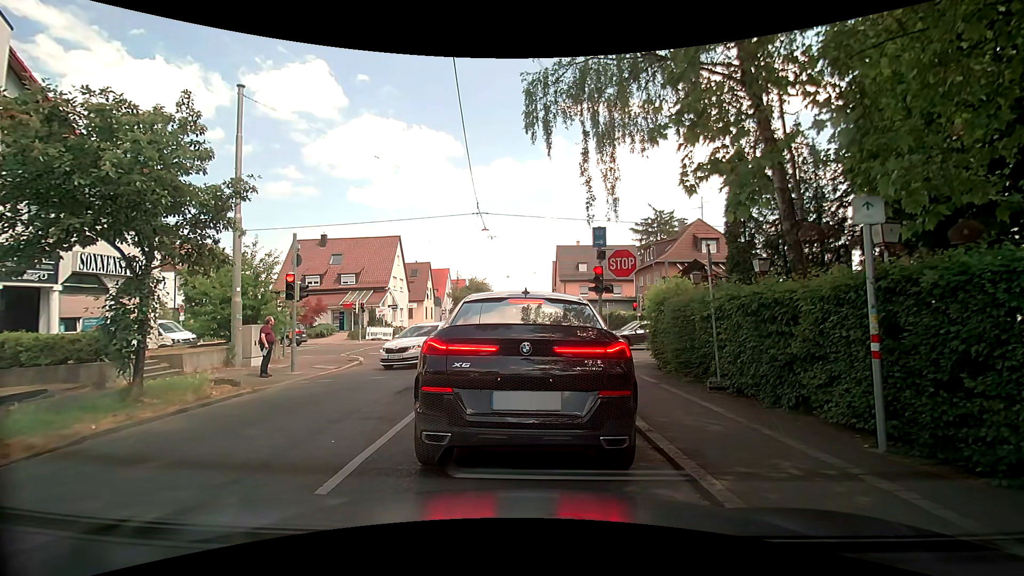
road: tertiary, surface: asphalt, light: Day
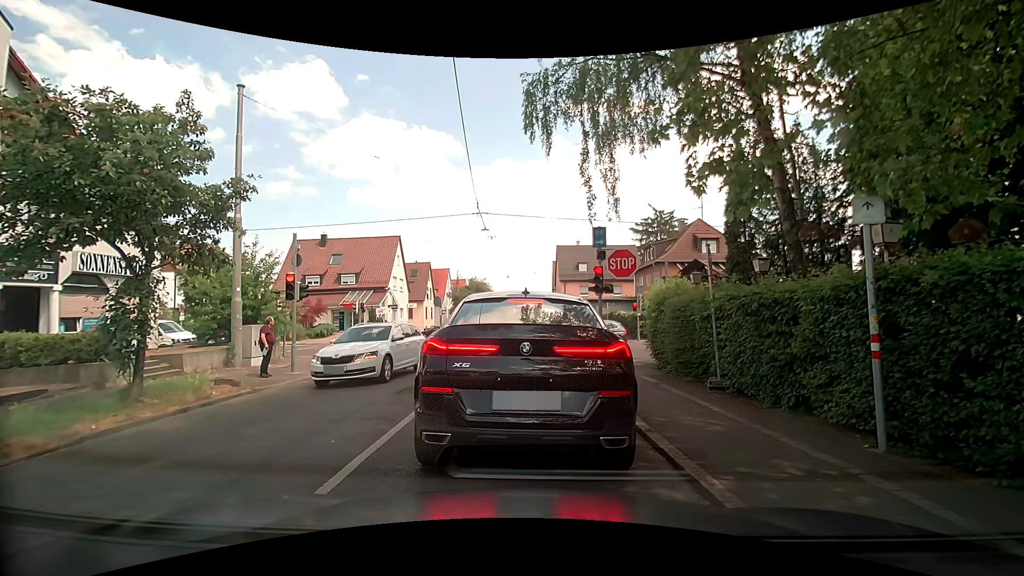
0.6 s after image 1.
(0.0, 0.0) m; 0°
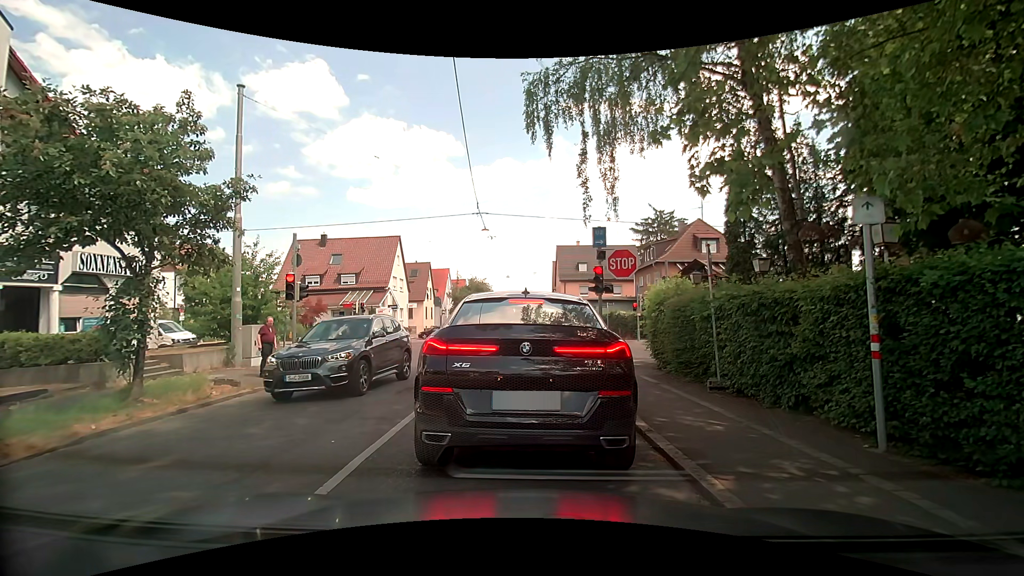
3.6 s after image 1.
(0.0, 0.0) m; 0°
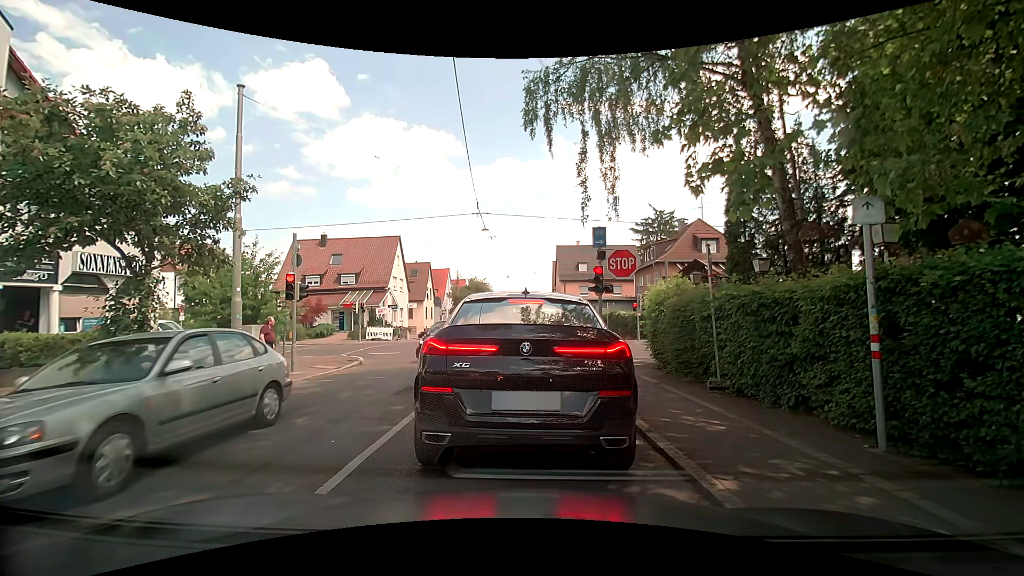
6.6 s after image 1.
(0.0, 0.0) m; 0°
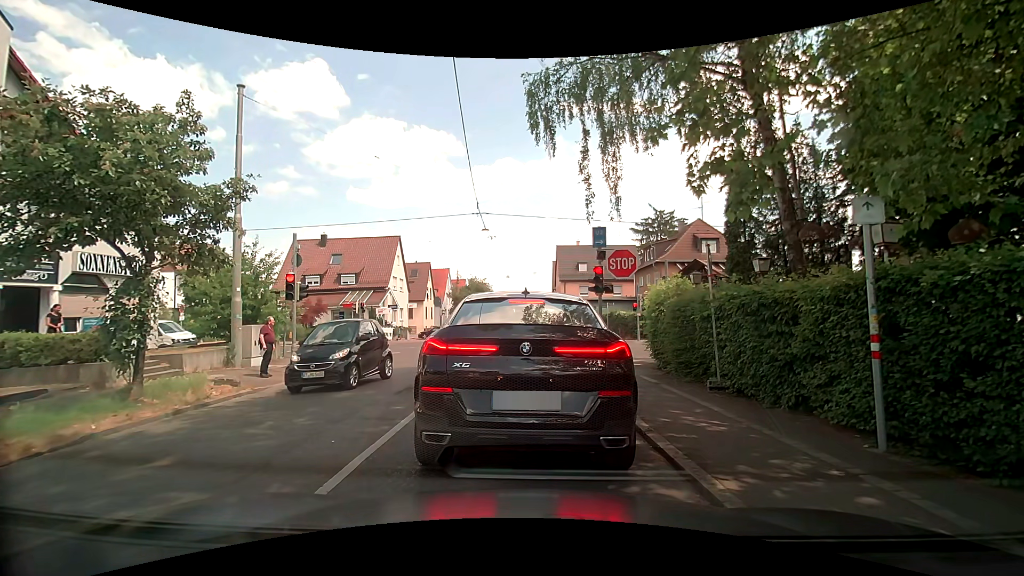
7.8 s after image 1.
(0.0, 0.0) m; 0°
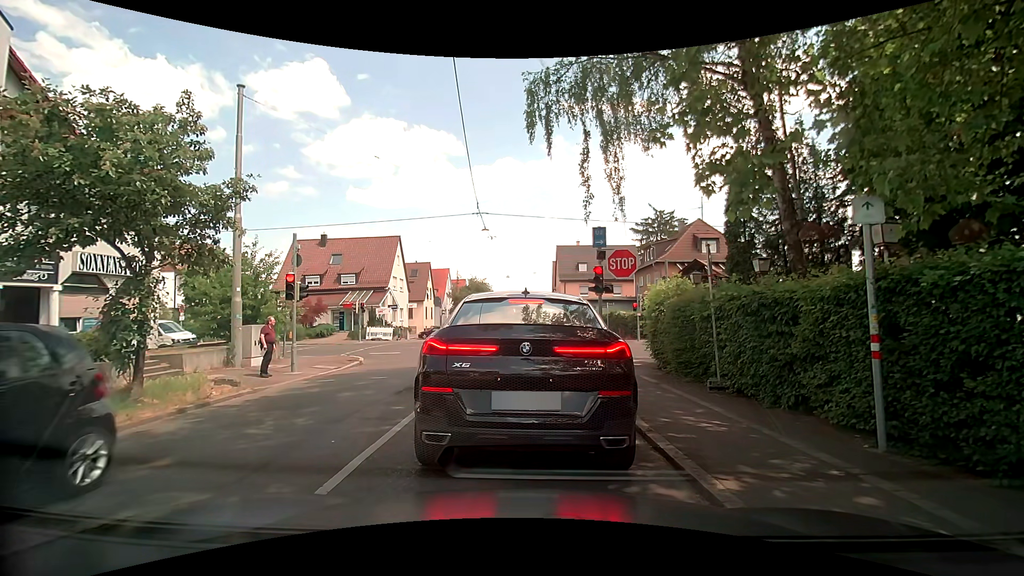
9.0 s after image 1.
(0.0, 0.0) m; 0°
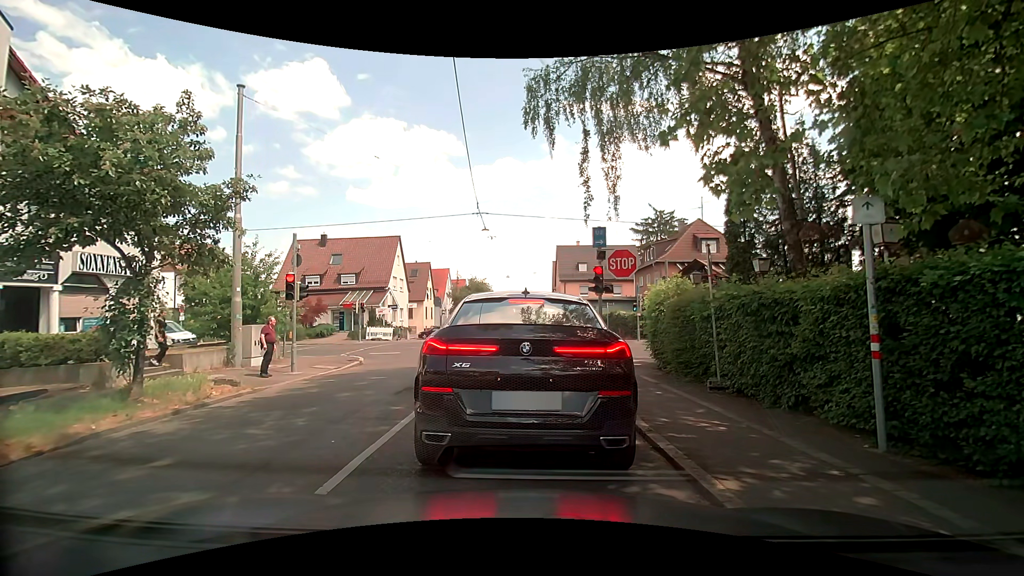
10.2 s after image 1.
(0.0, 0.0) m; 0°
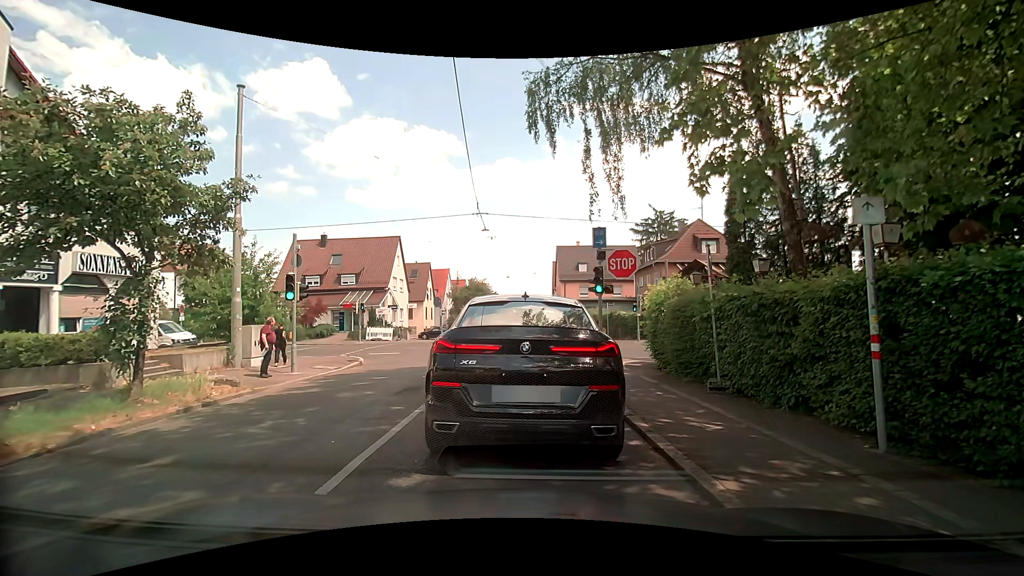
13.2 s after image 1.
(0.0, 0.0) m; 0°
